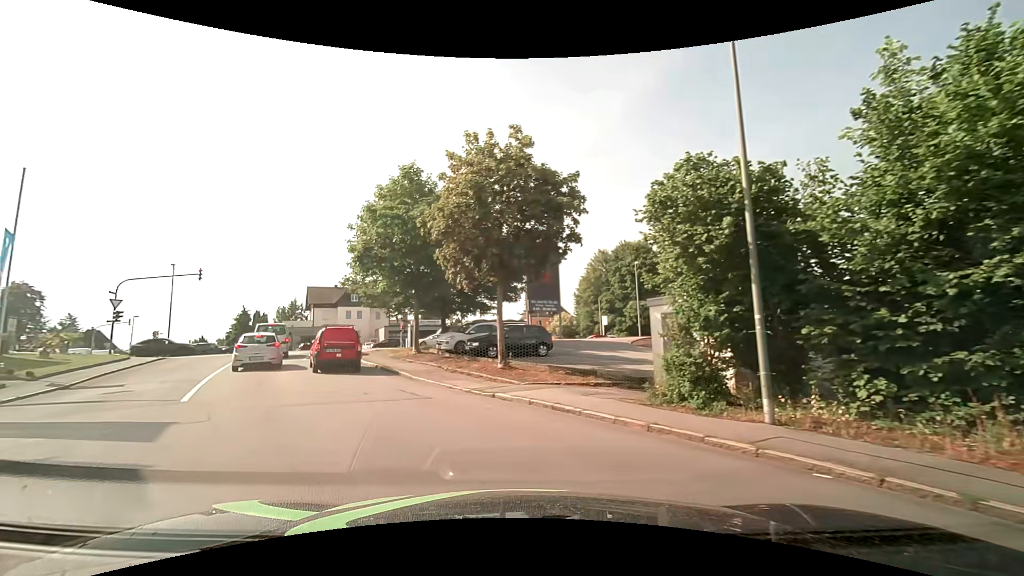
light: Day
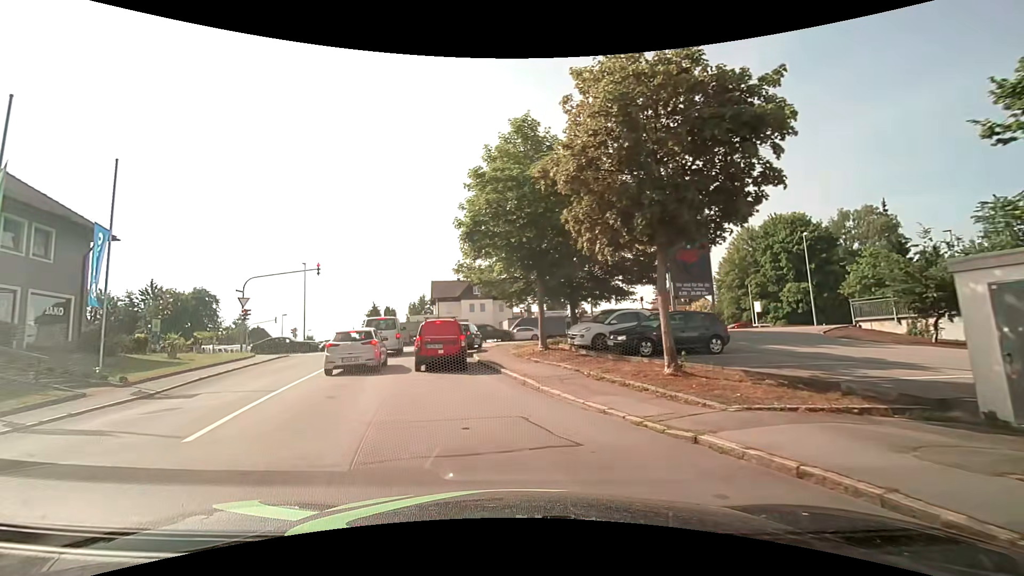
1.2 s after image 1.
(-0.7, +5.4) m; -15°
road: residential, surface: asphalt
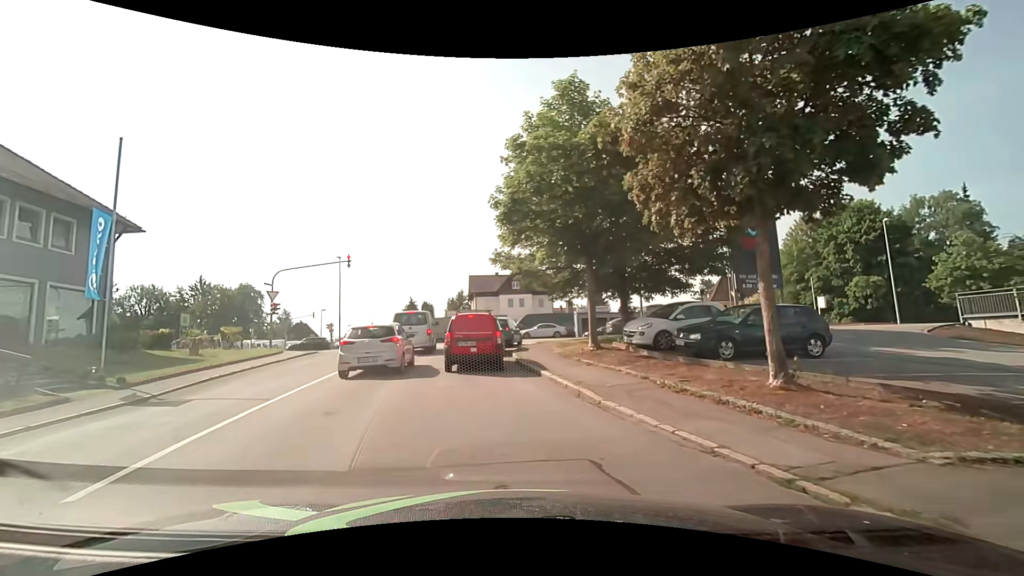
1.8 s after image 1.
(-0.1, +2.7) m; -4°
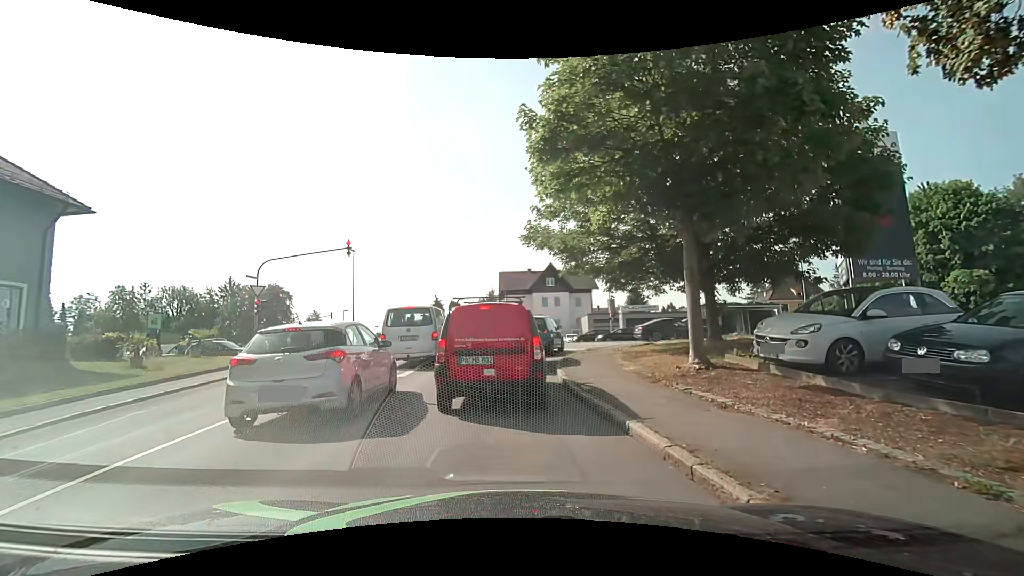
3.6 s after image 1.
(-0.3, +6.6) m; -4°
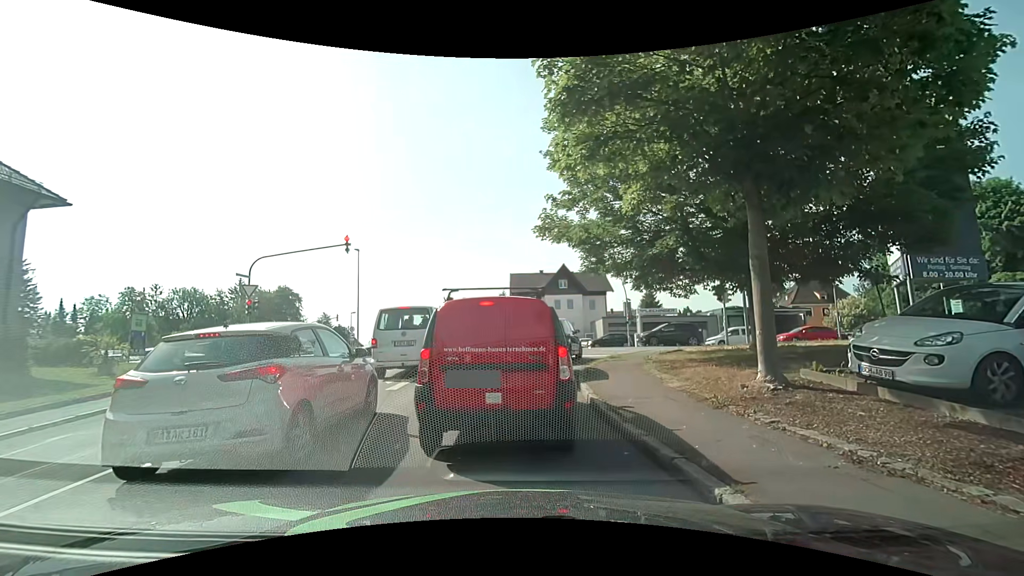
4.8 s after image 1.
(0.0, +2.2) m; 0°
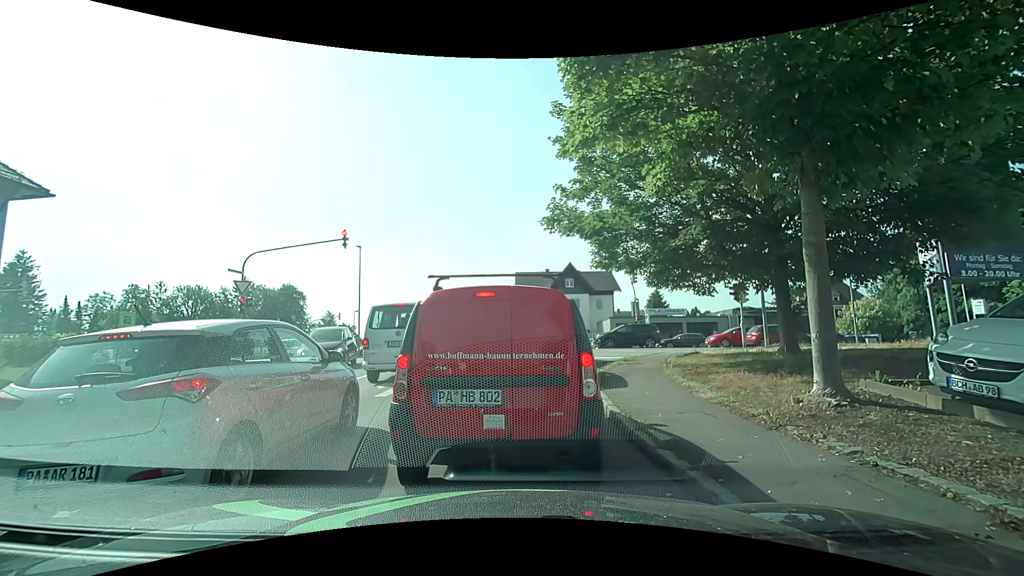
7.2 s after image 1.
(0.0, +1.2) m; 0°
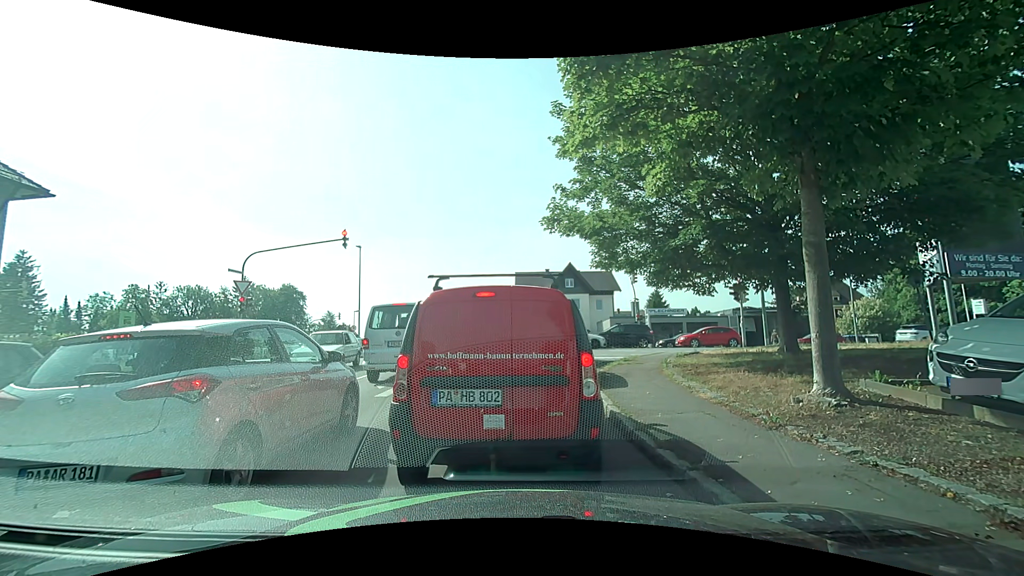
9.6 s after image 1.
(0.0, 0.0) m; 0°
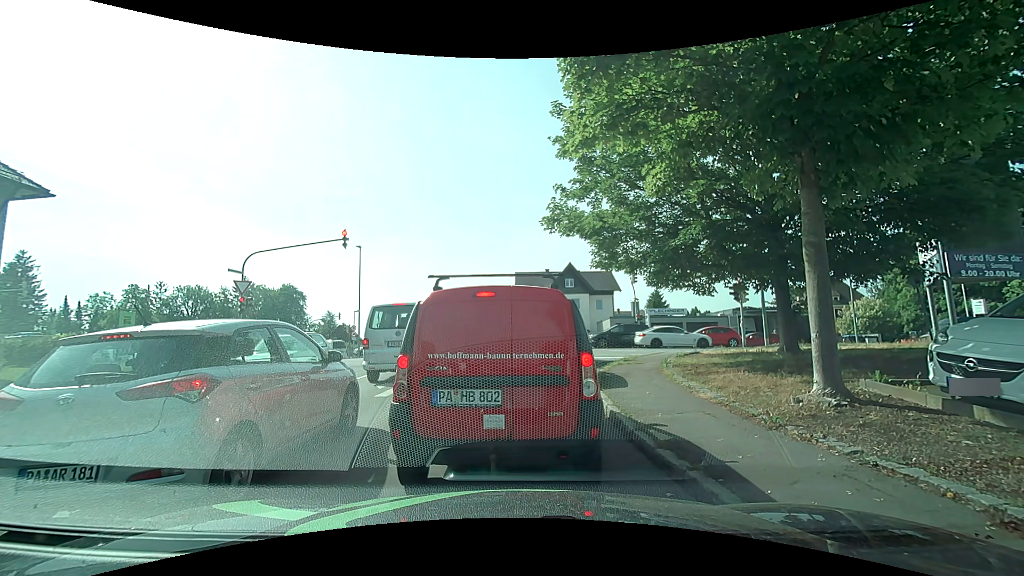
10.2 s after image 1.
(0.0, 0.0) m; 0°
